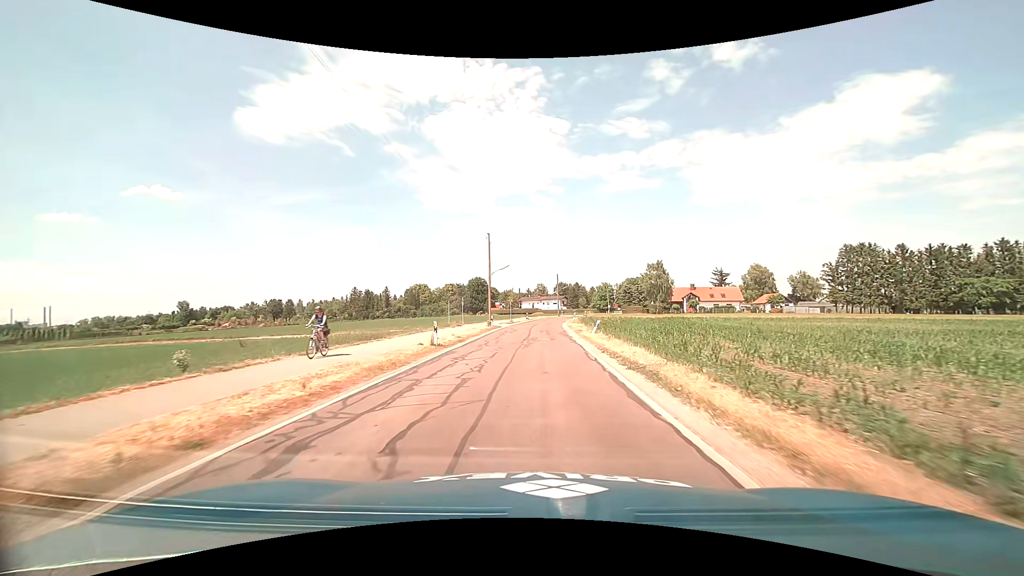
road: tertiary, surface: asphalt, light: Day
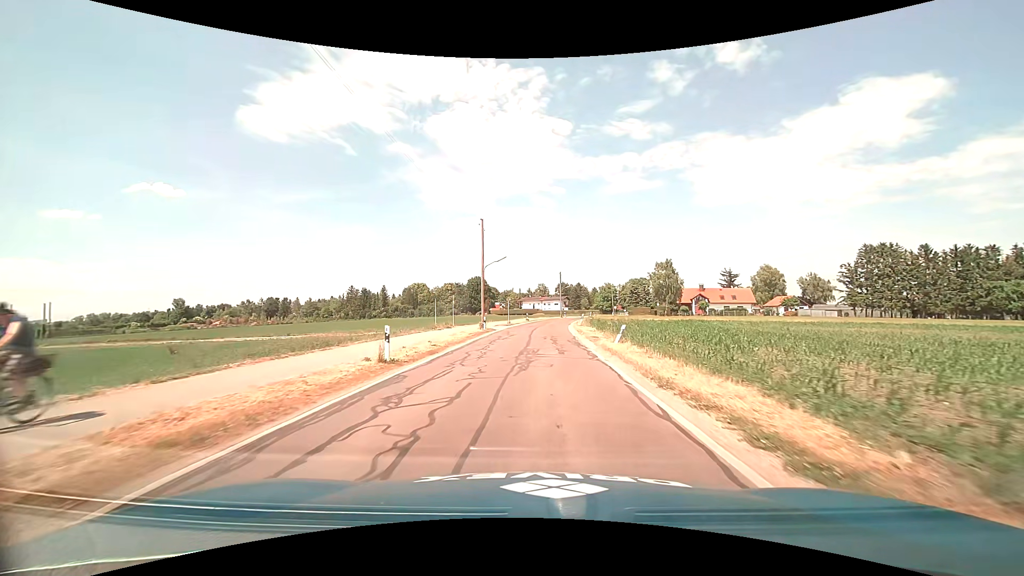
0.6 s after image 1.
(0.0, +7.2) m; 0°
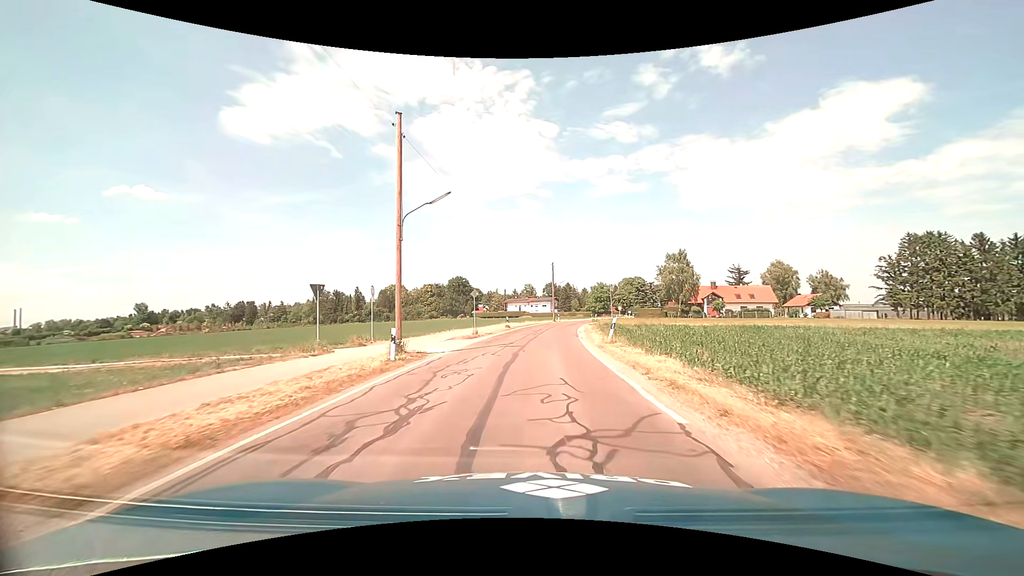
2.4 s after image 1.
(+0.3, +21.5) m; +2°
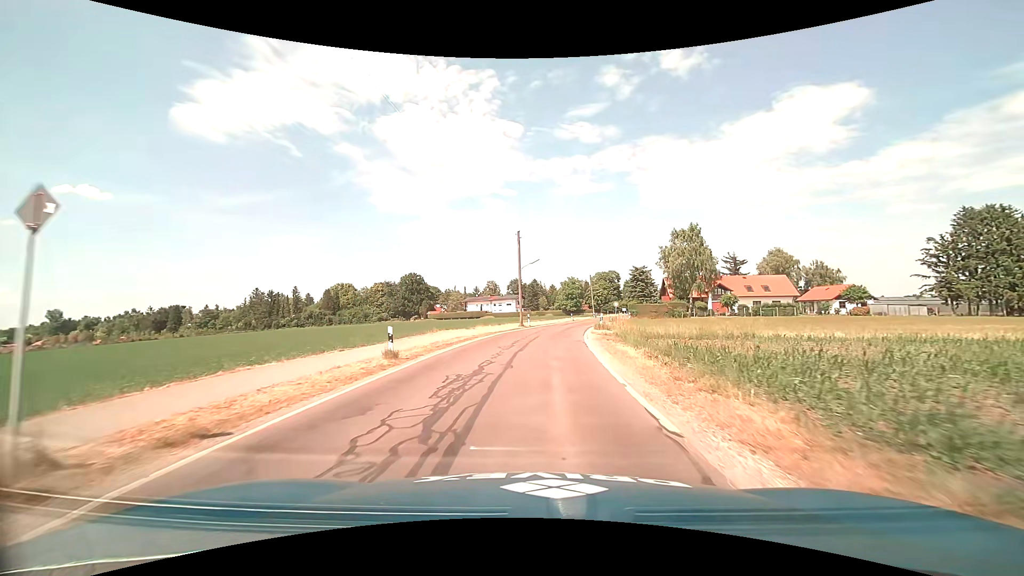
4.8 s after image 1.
(+0.8, +27.9) m; +4°
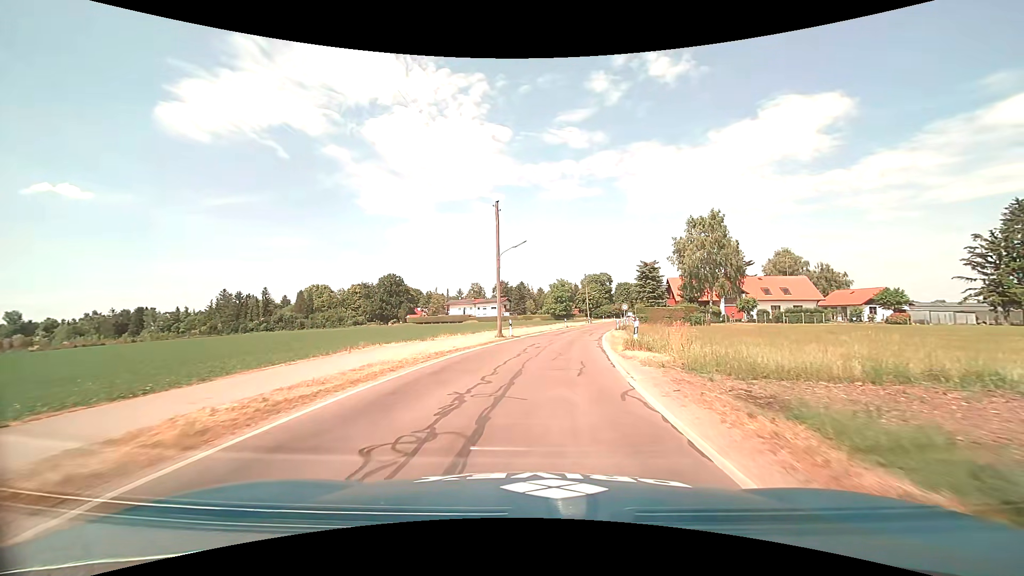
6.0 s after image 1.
(+0.2, +13.6) m; +1°
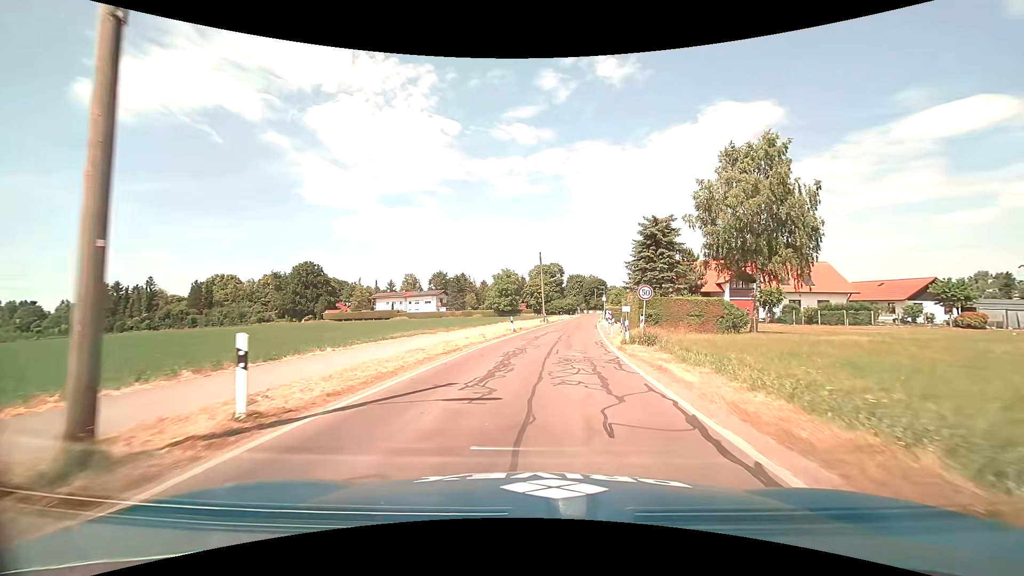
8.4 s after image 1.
(+1.4, +26.4) m; +6°
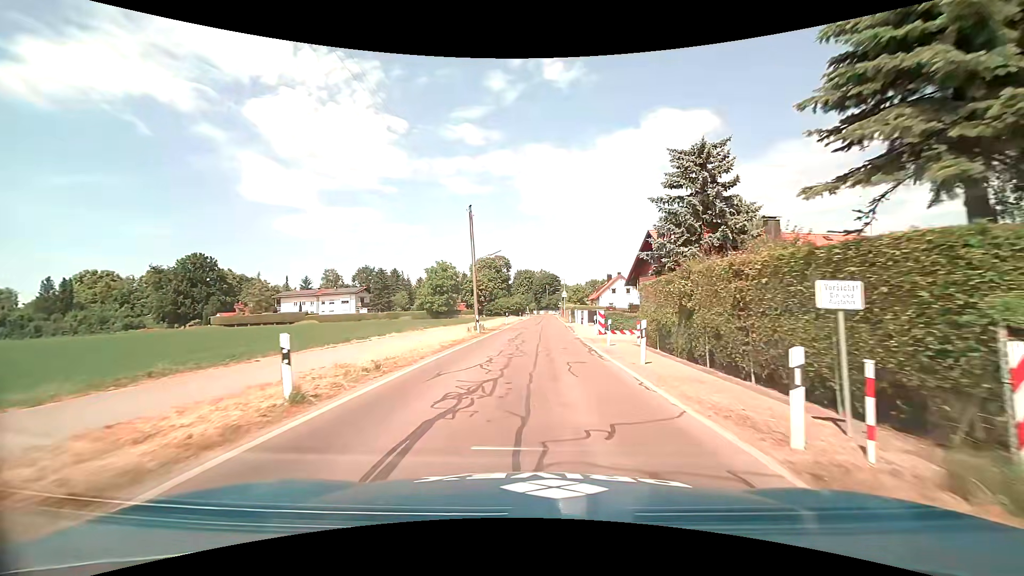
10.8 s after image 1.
(+1.4, +26.8) m; +6°
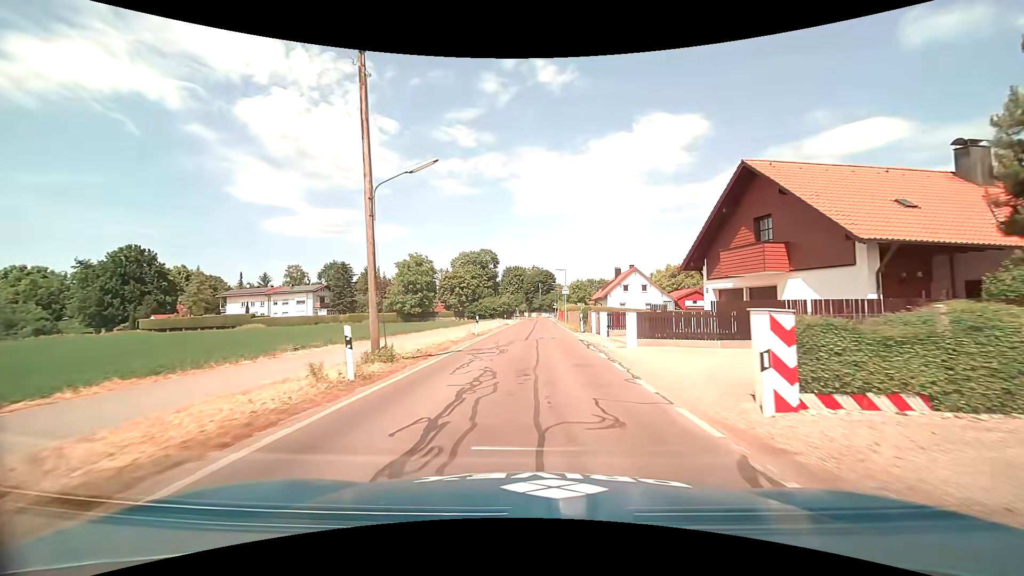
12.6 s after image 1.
(+0.2, +20.5) m; +1°
(0, +10) (0, +20) (0, +30) (+1, +40) (+1, +50) (+1, +60) (+1, +70) (+2, +80) (+2, +90) (+2, +100) m
